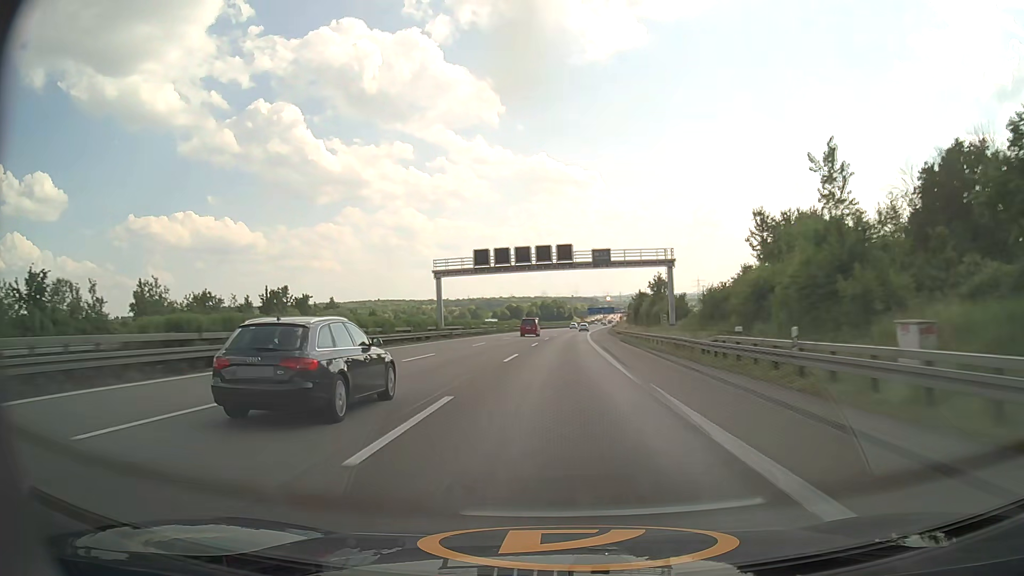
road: motorway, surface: asphalt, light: Day
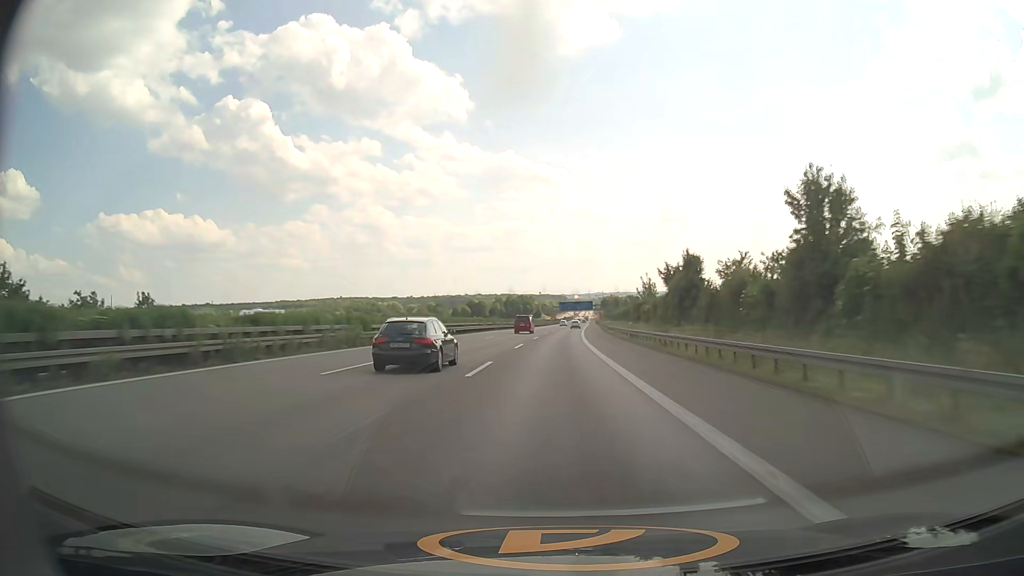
(+1.4, +61.4) m; +3°
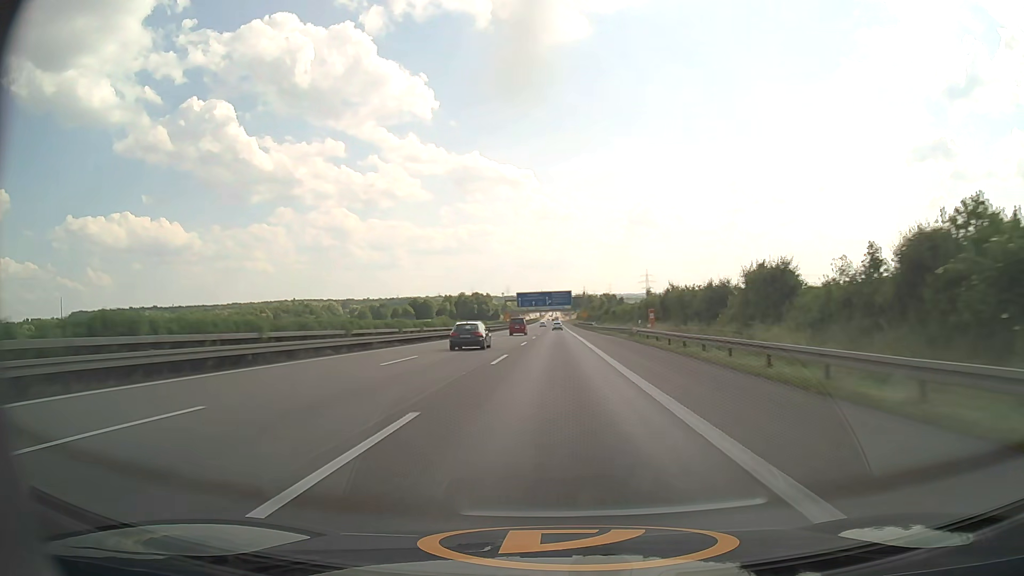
(+3.0, +101.3) m; +3°
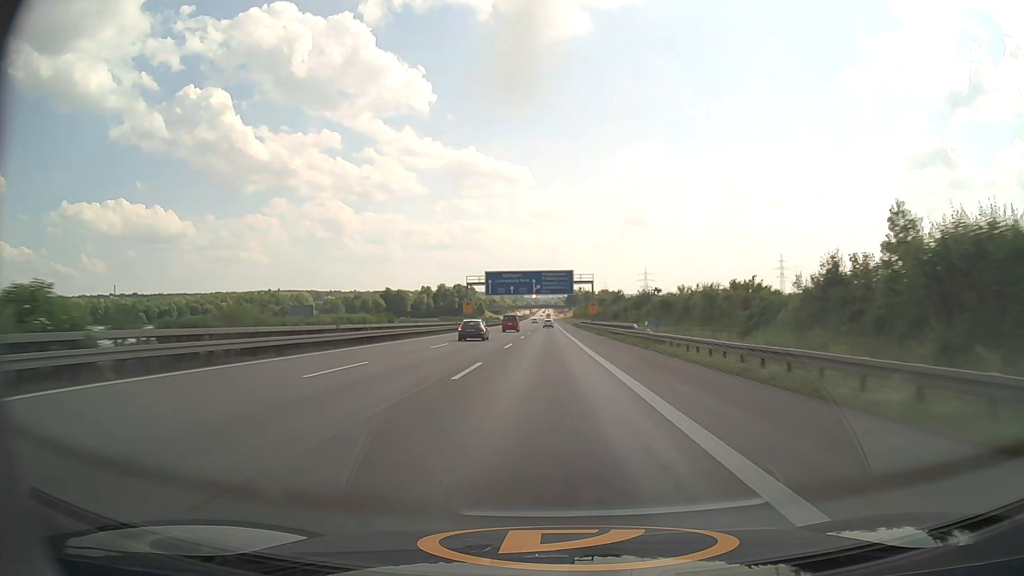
(+0.4, +59.9) m; +1°
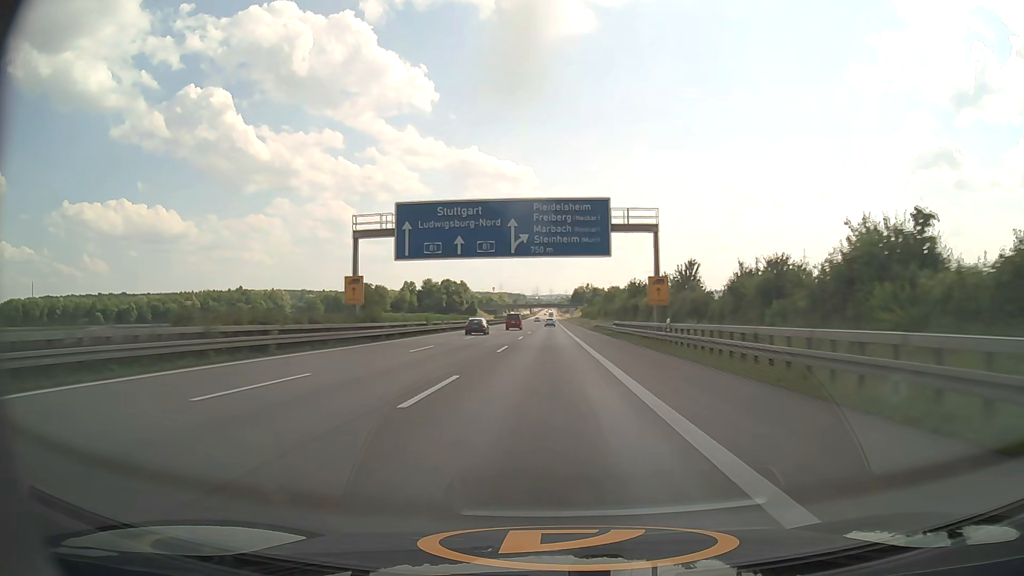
(-0.2, +59.0) m; 0°
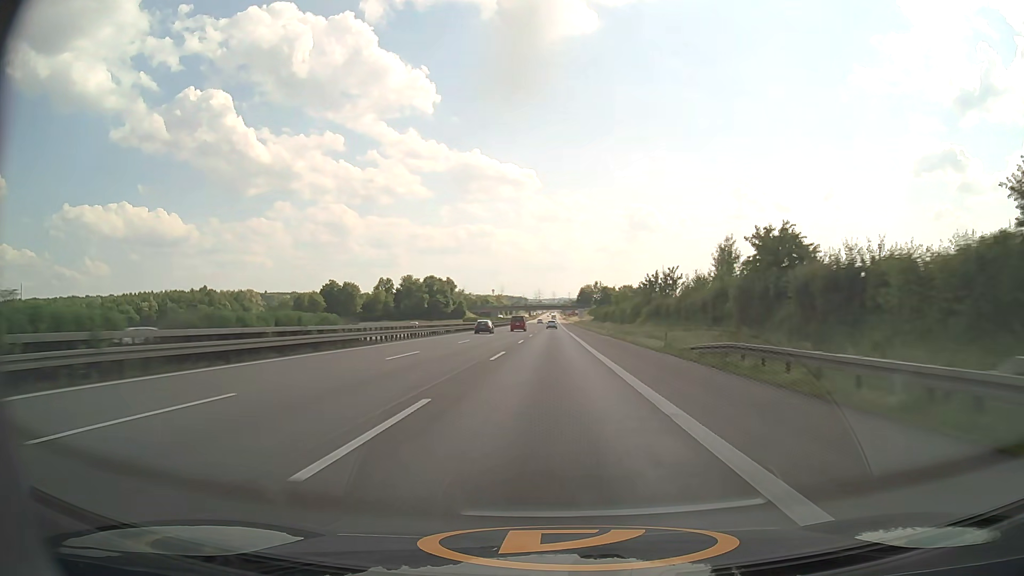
(-0.1, +58.1) m; 0°
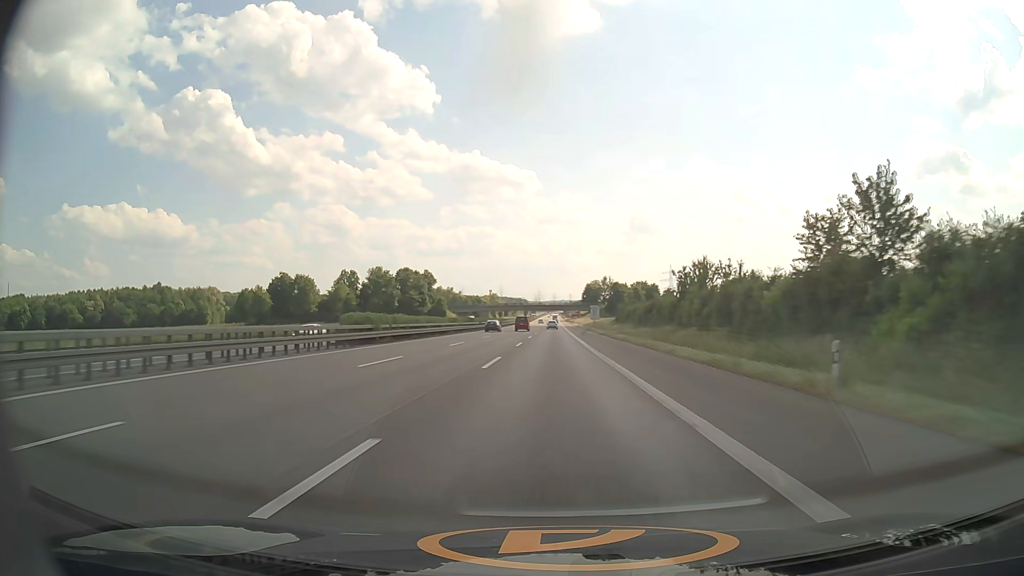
(+0.1, +57.6) m; 0°
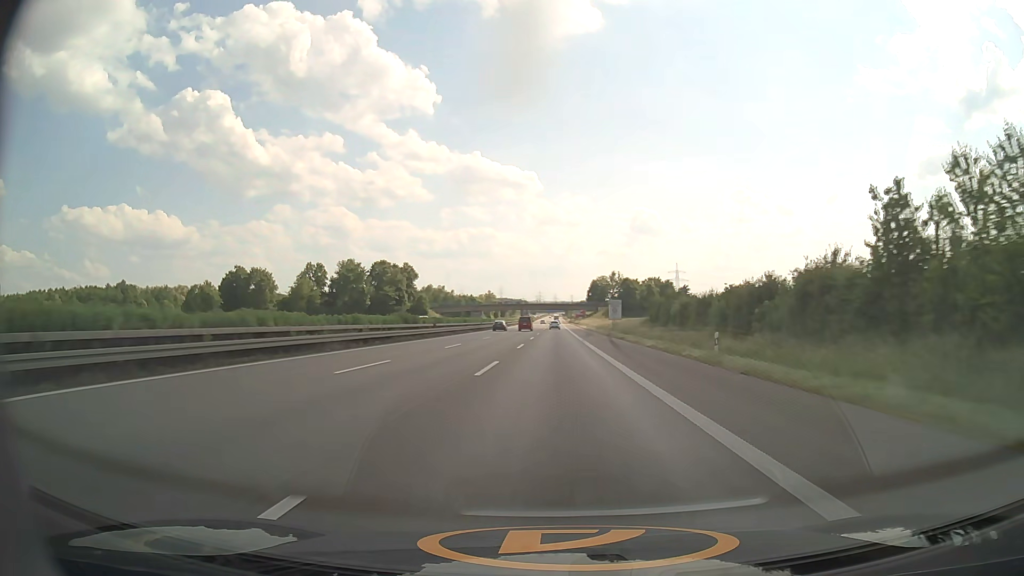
(0.0, +38.4) m; 0°
(0, +10) (0, +20) (0, +30) (0, +40) (0, +50) (0, +60) (0, +70) (0, +80) (0, +90) (0, +100) m
